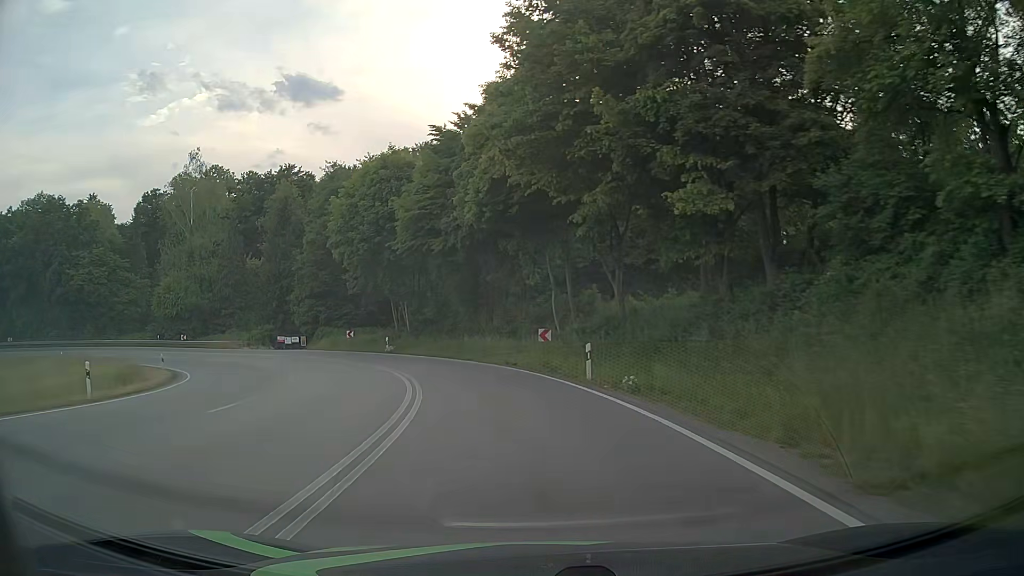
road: primary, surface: asphalt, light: Day
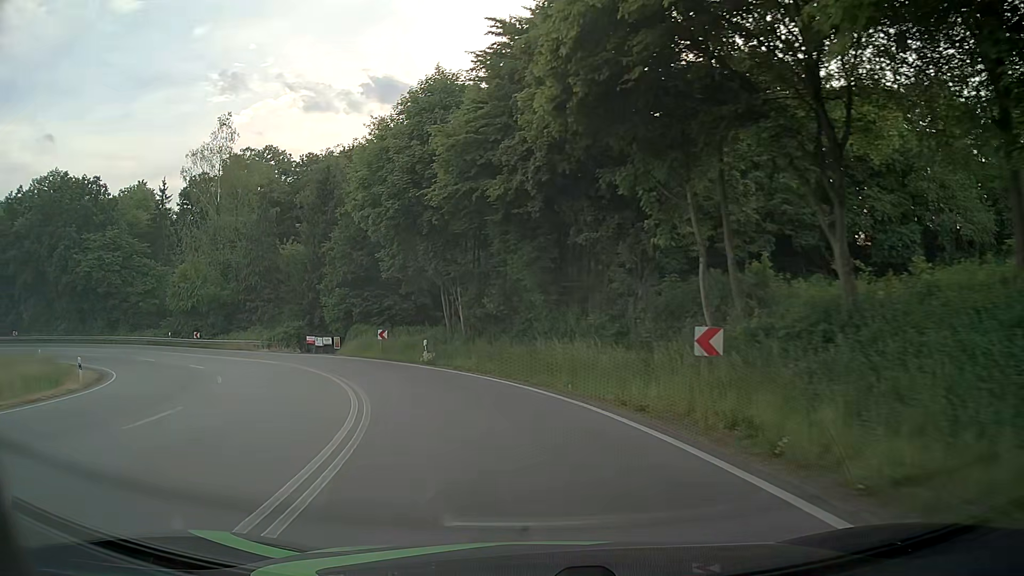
(-0.9, +15.2) m; -8°
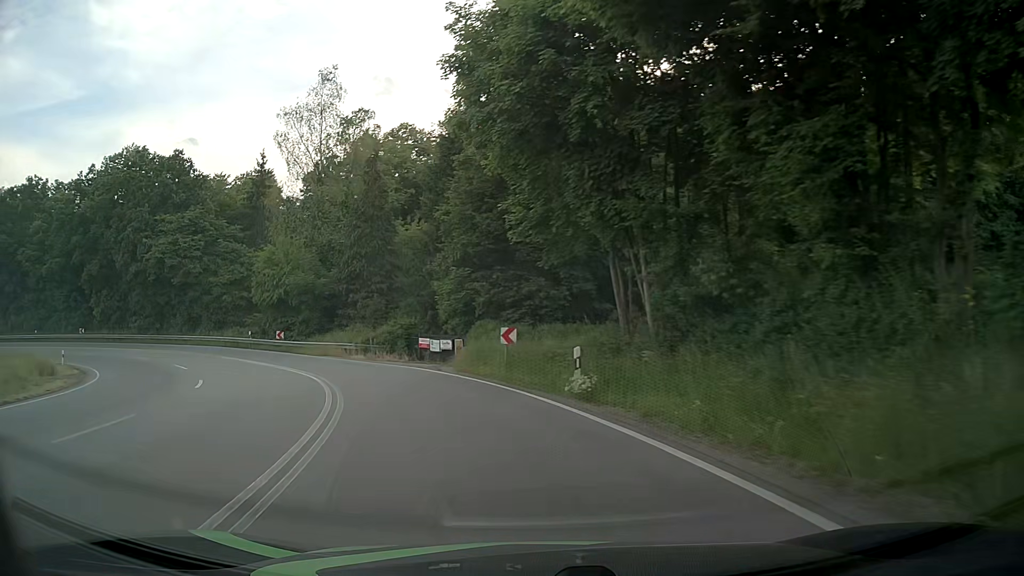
(-1.6, +15.0) m; -13°
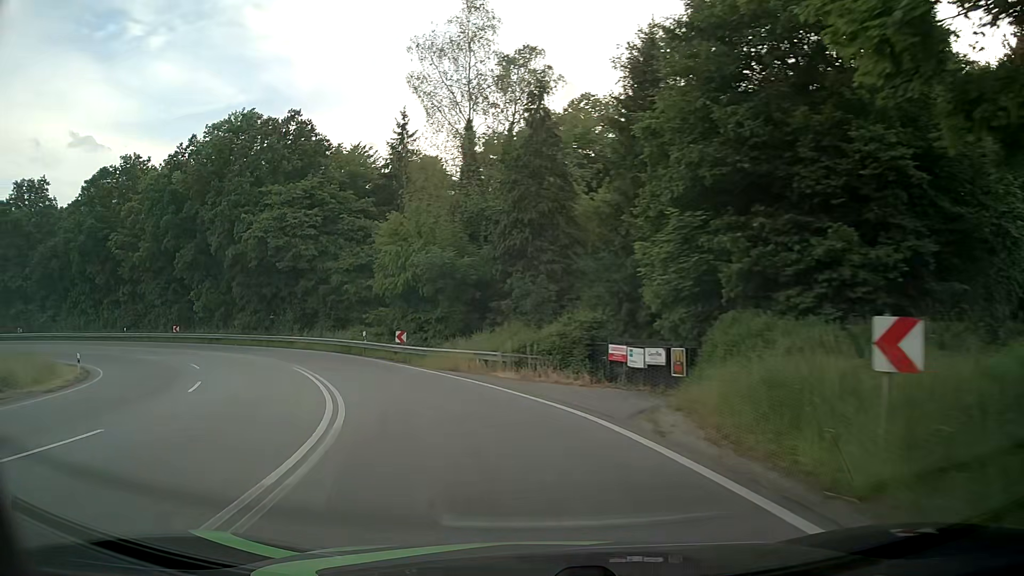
(-2.3, +14.9) m; -17°
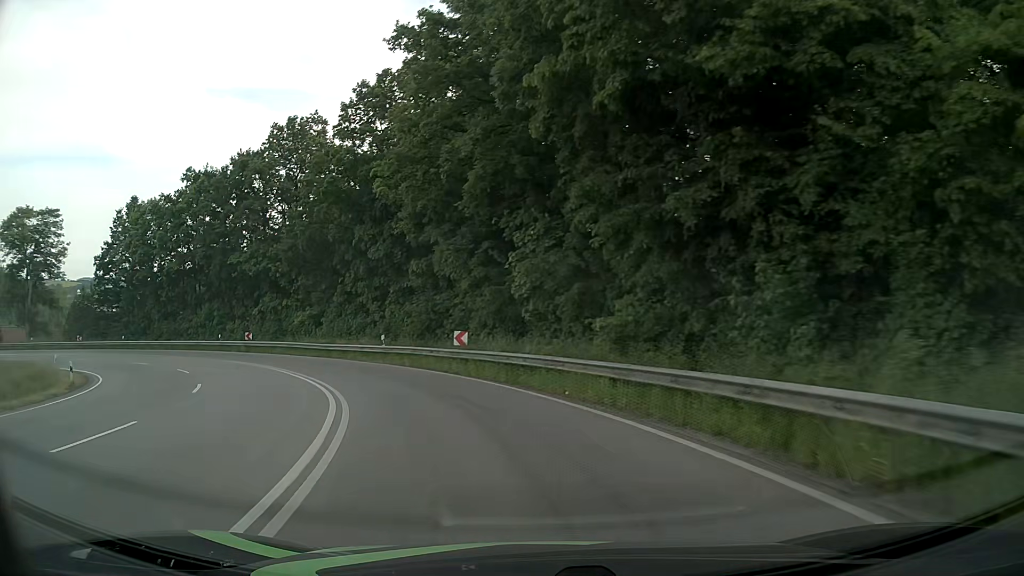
(-12.2, +34.8) m; -39°
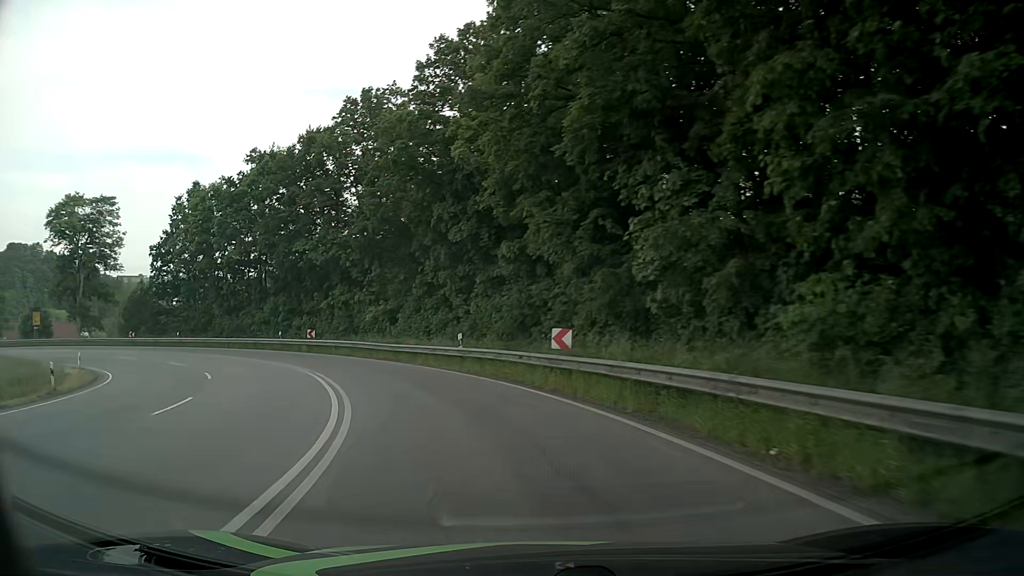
(-0.5, +7.4) m; -9°
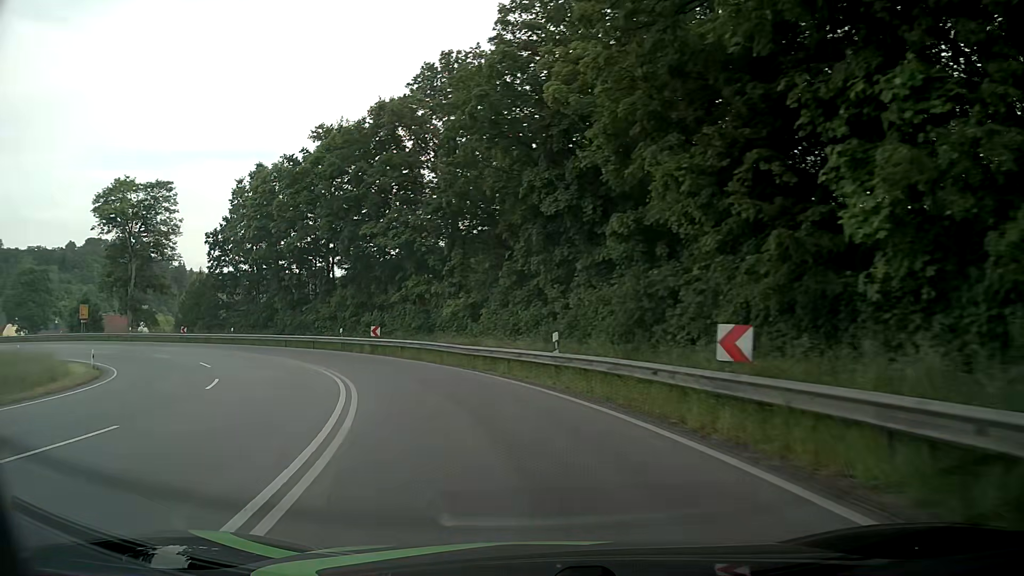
(-0.6, +7.4) m; -8°
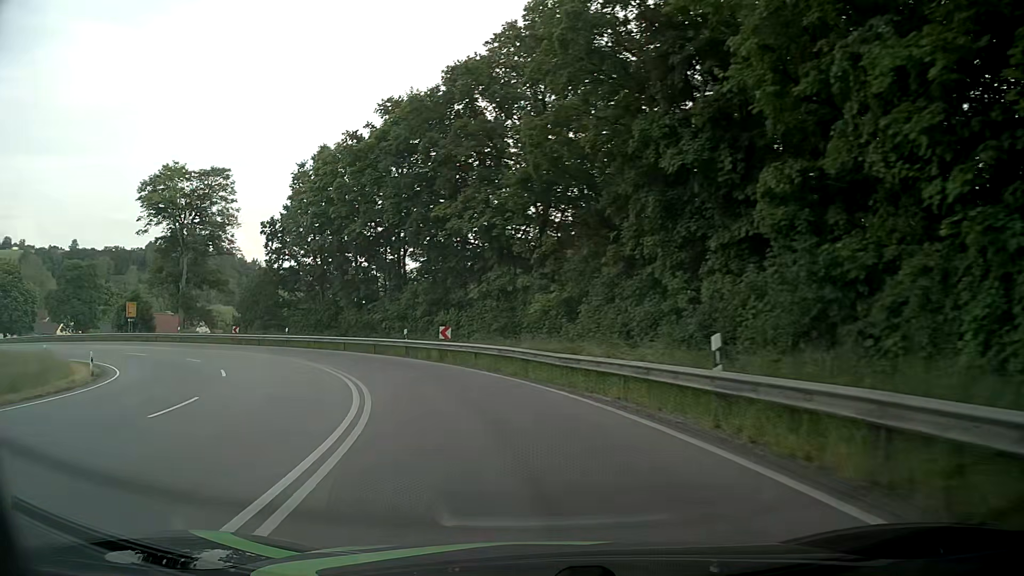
(-0.5, +7.4) m; -8°
(-1, +10) (-3, +20) (-7, +29) (-13, +37) (-20, +44) (-29, +49) (-38, +53) (-48, +55) (-58, +55) (-68, +55) m
